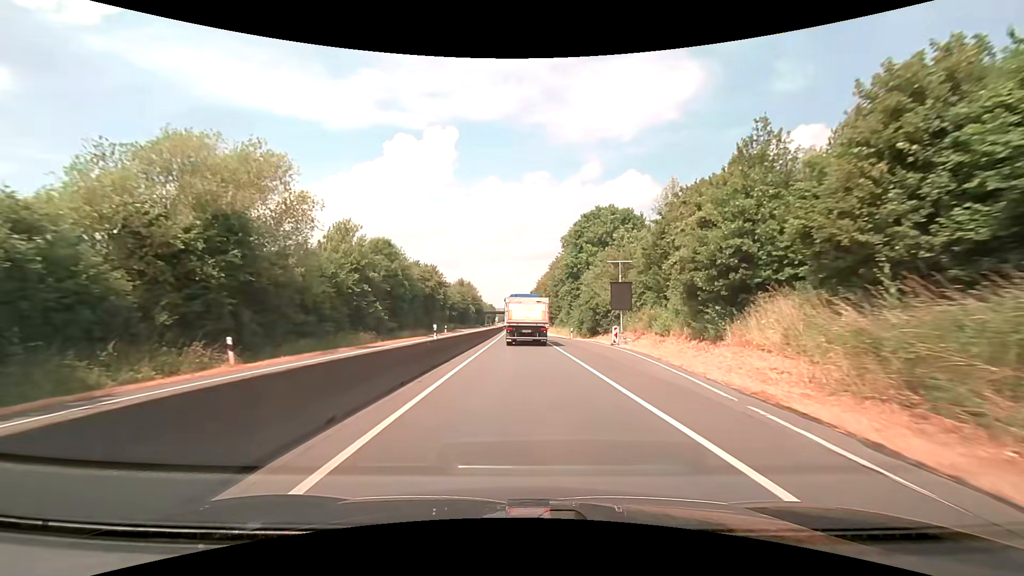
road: trunk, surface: asphalt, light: Day
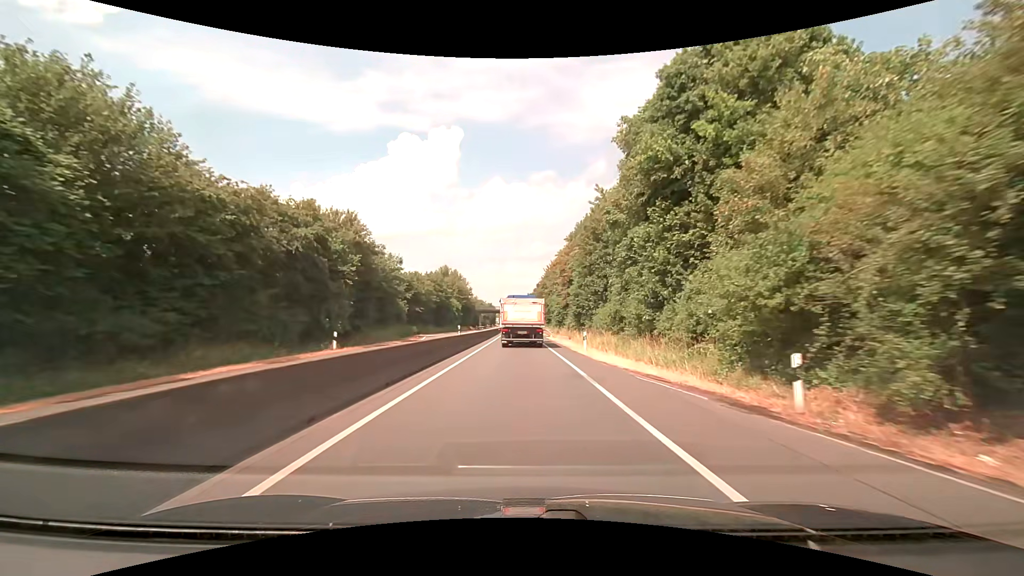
(-0.2, +39.9) m; -1°
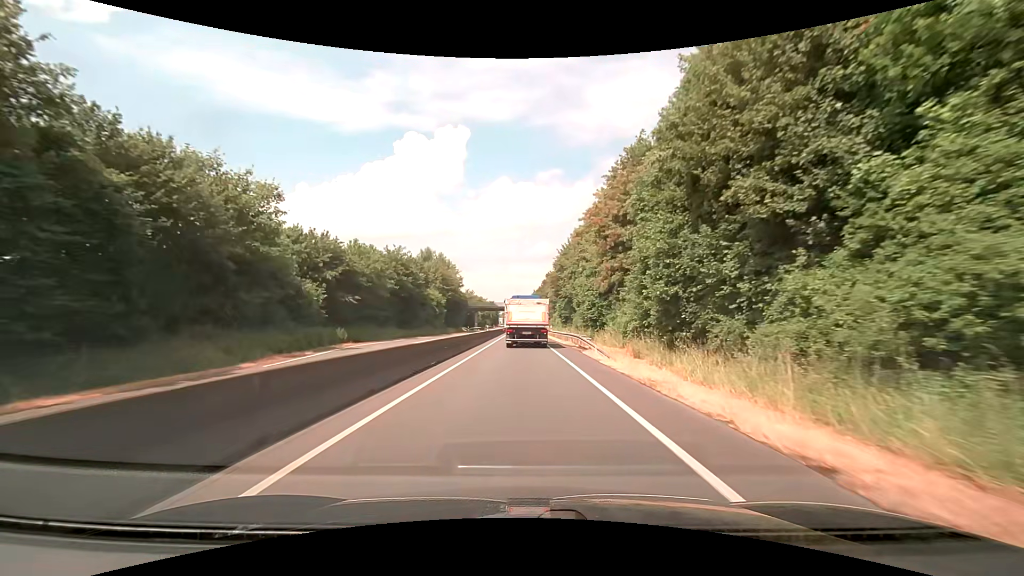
(-0.1, +29.4) m; -1°
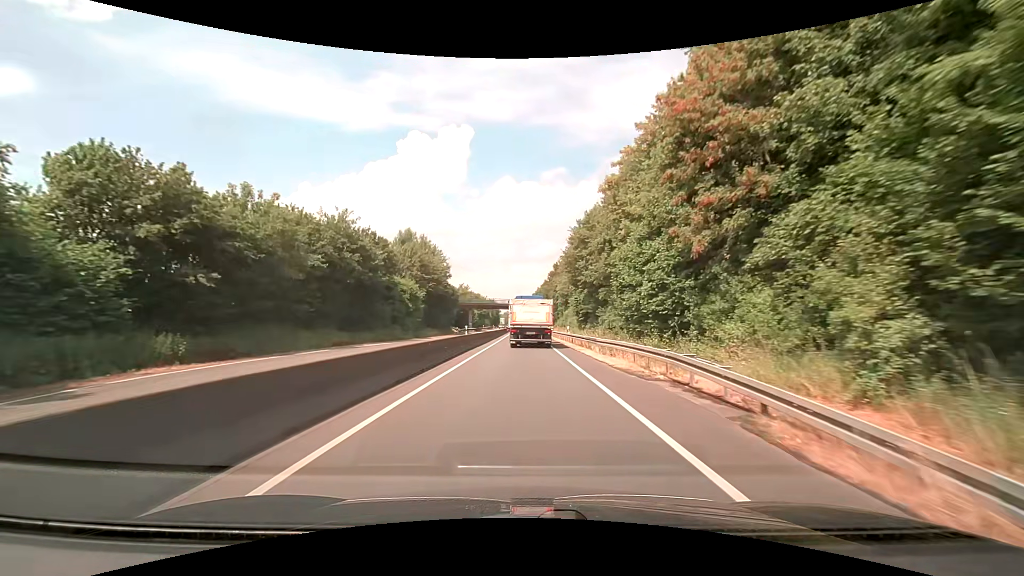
(0.0, +19.4) m; 0°
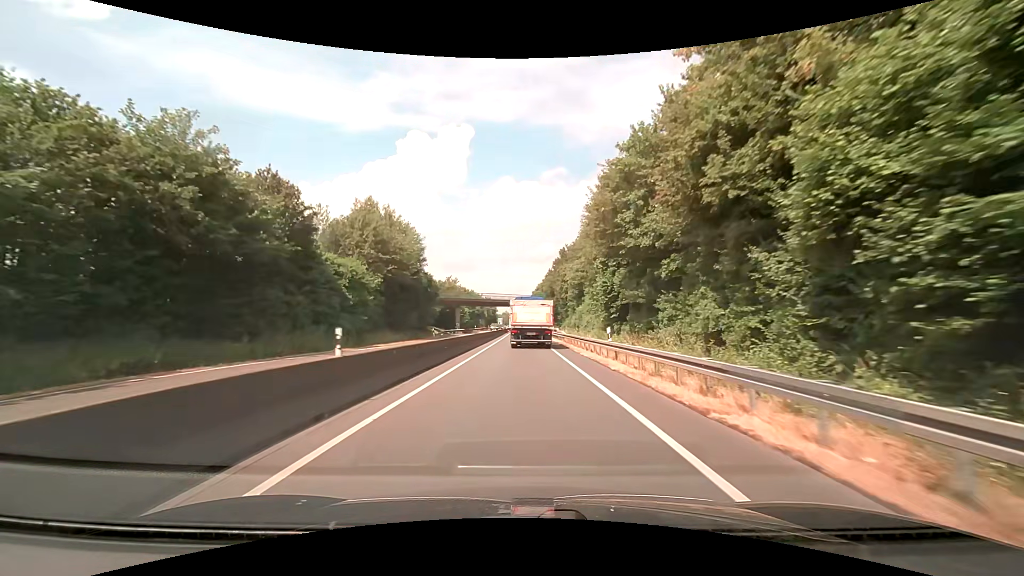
(+0.1, +19.3) m; 0°
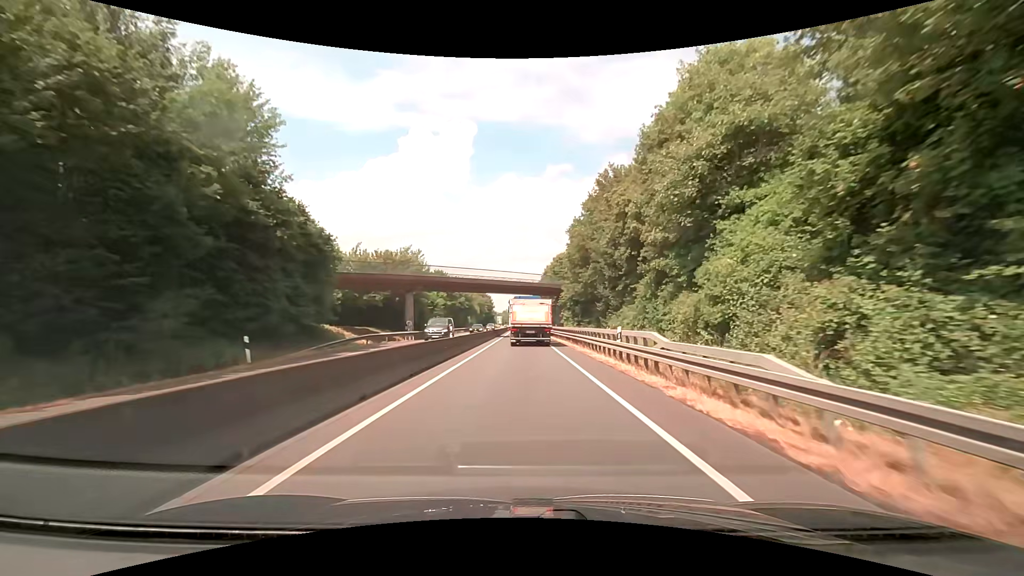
(0.0, +38.4) m; 0°
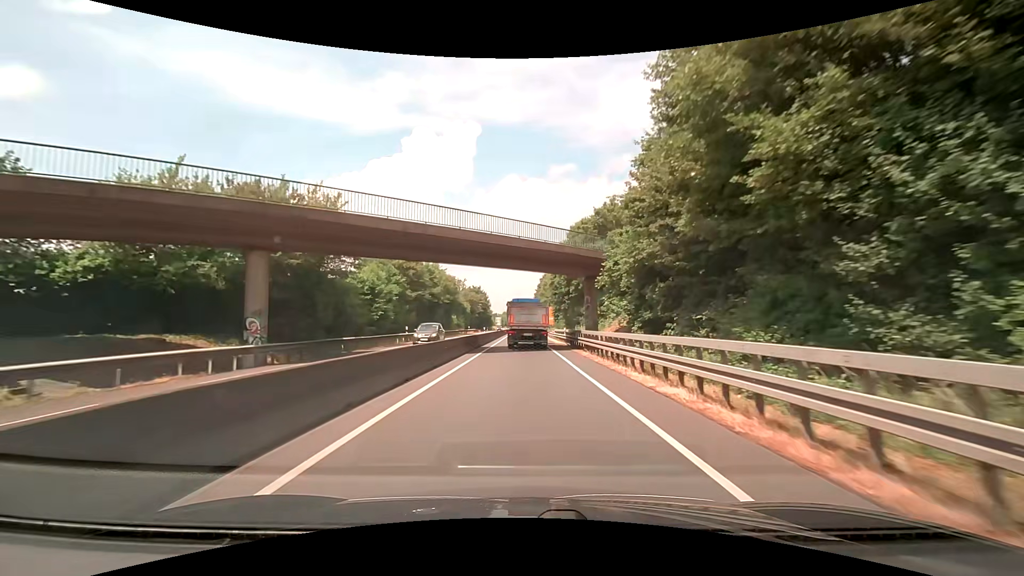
(-0.1, +28.9) m; 0°
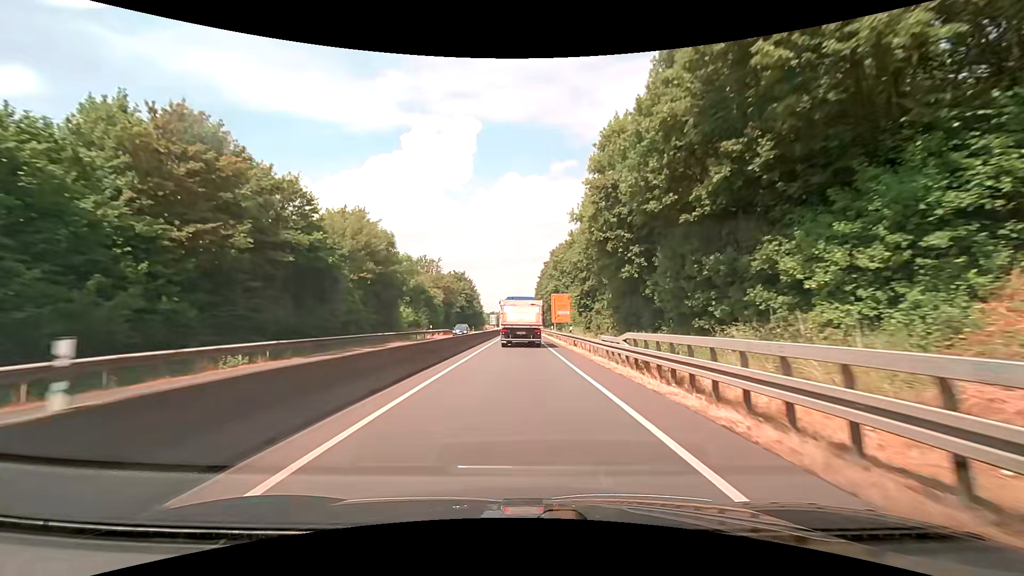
(-0.1, +38.7) m; 0°
(0, +10) (0, +20) (0, +30) (0, +40) (0, +50) (0, +60) (0, +70) (0, +80) (0, +90) (0, +100) m
